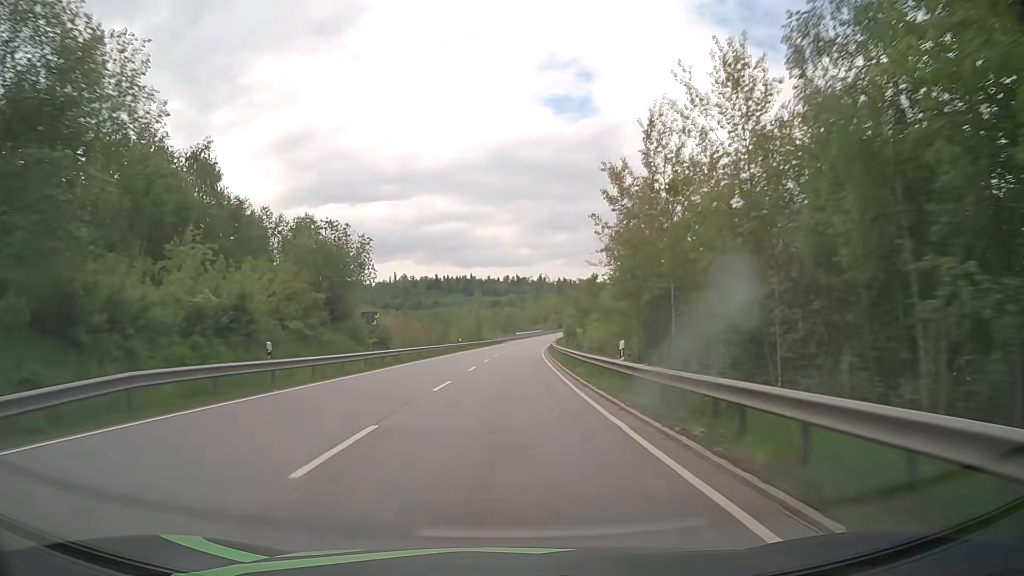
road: primary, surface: asphalt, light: Day
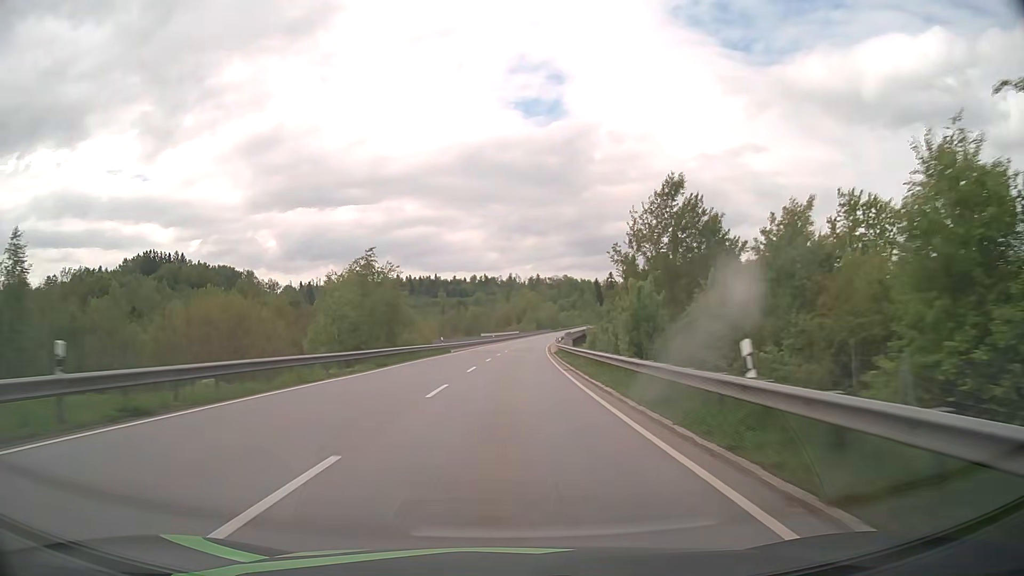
(+1.4, +62.3) m; +3°
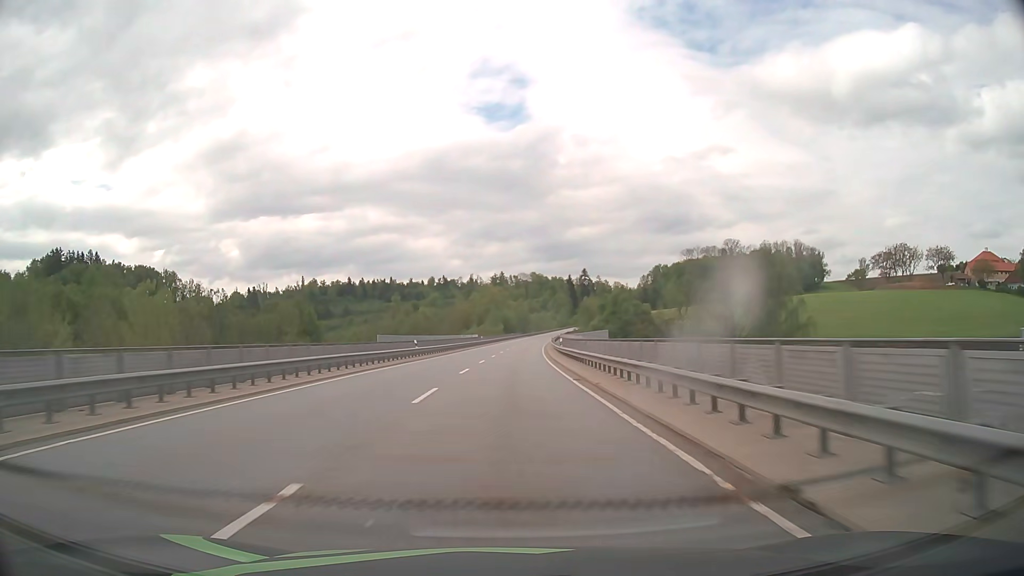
(+1.8, +61.0) m; +3°
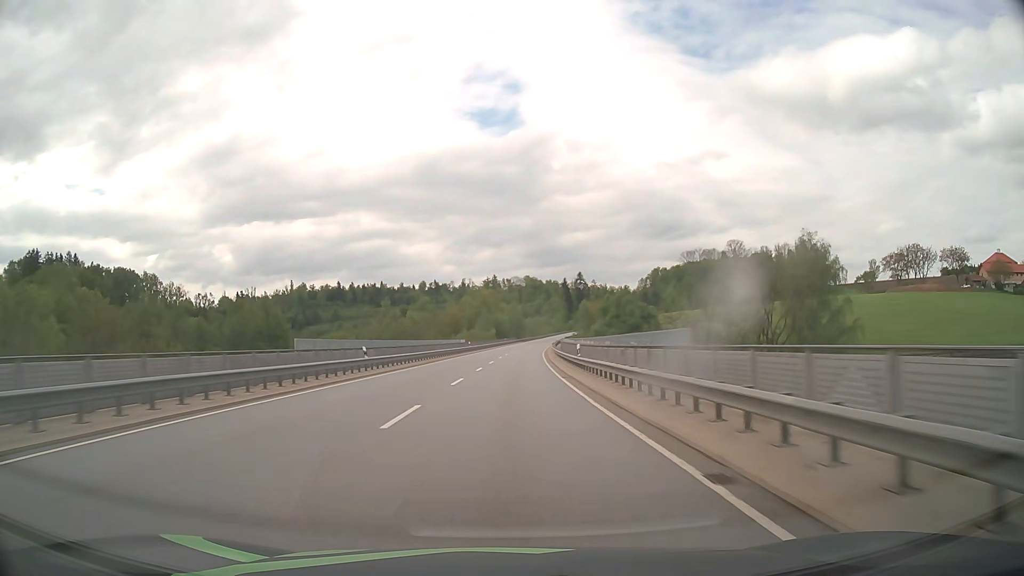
(+0.1, +15.0) m; +1°
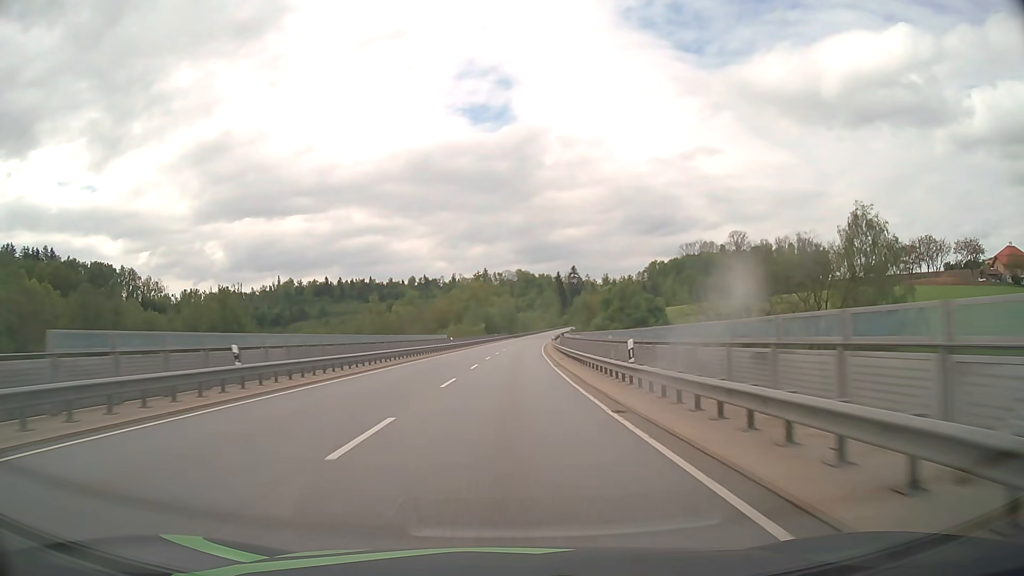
(+0.1, +14.9) m; +1°
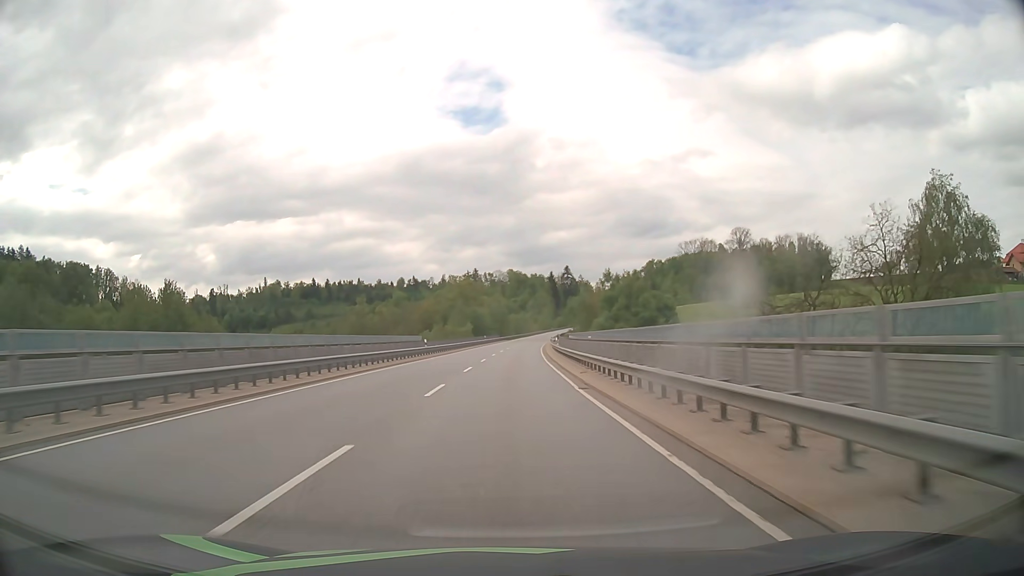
(+0.1, +15.0) m; +1°
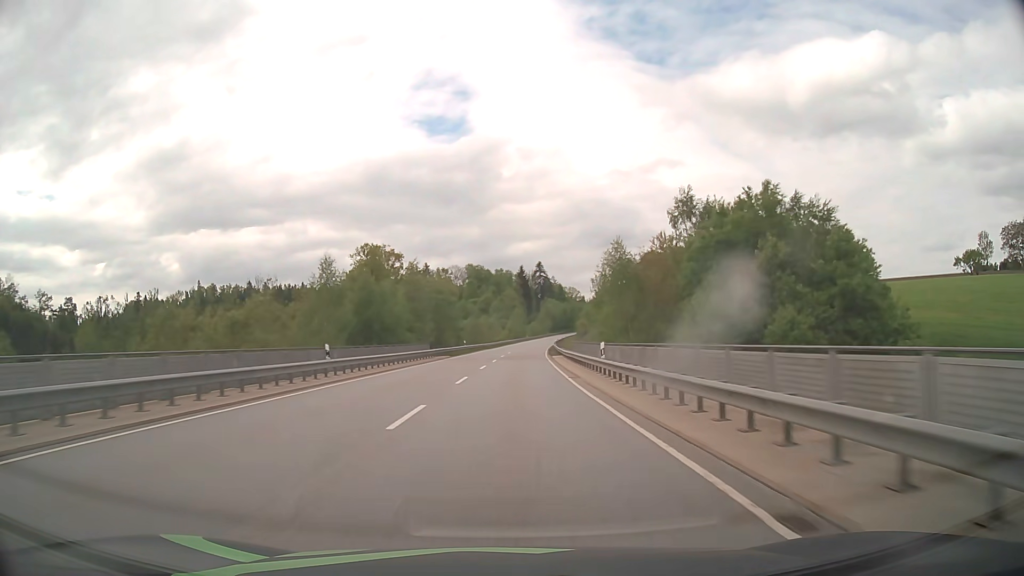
(+2.0, +77.5) m; +3°
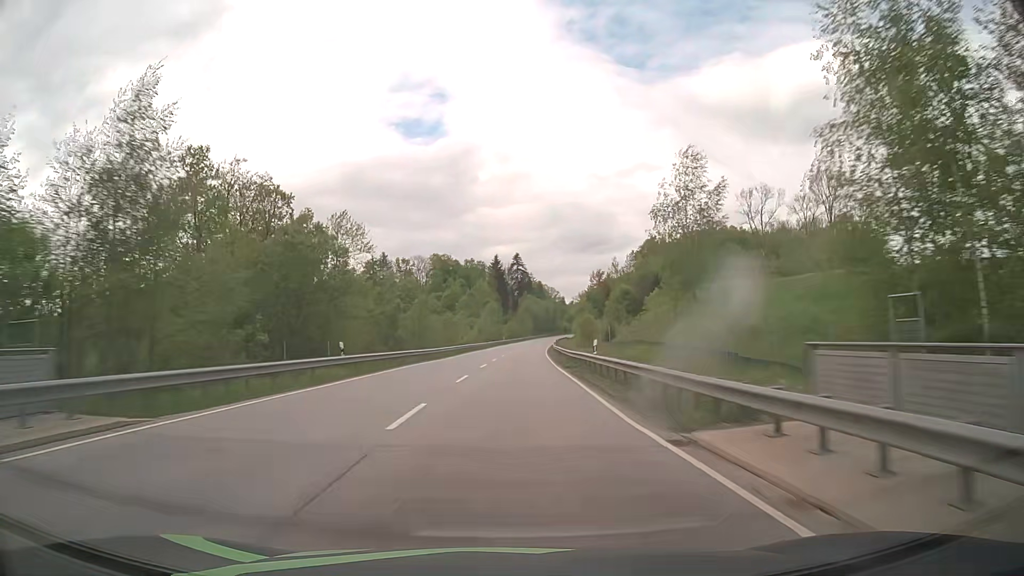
(+0.9, +47.9) m; +2°
(0, +10) (0, +20) (0, +30) (+1, +40) (+1, +50) (+2, +60) (+2, +70) (+3, +80) (+4, +90) (+5, +100) m
